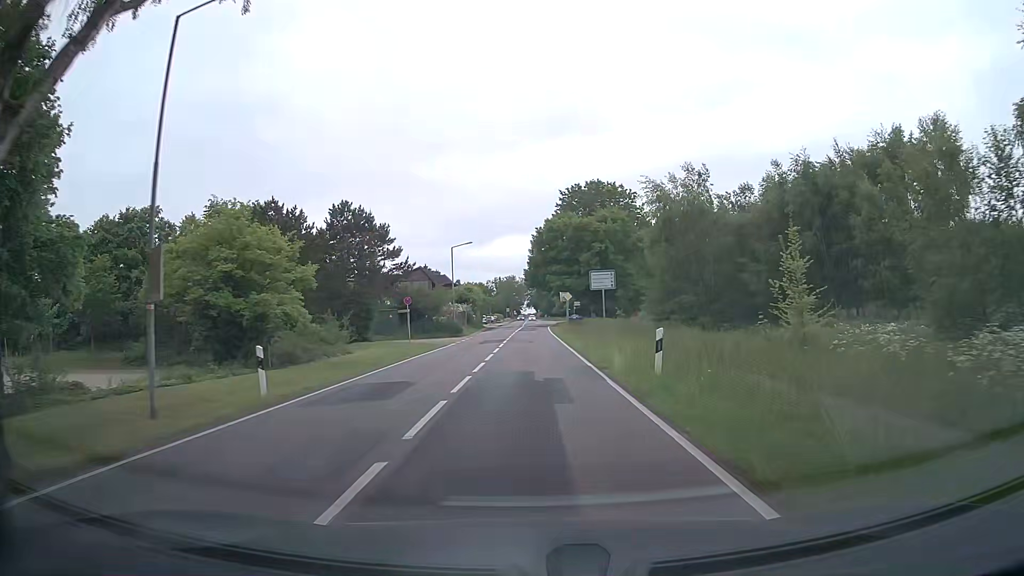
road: tertiary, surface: asphalt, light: Day
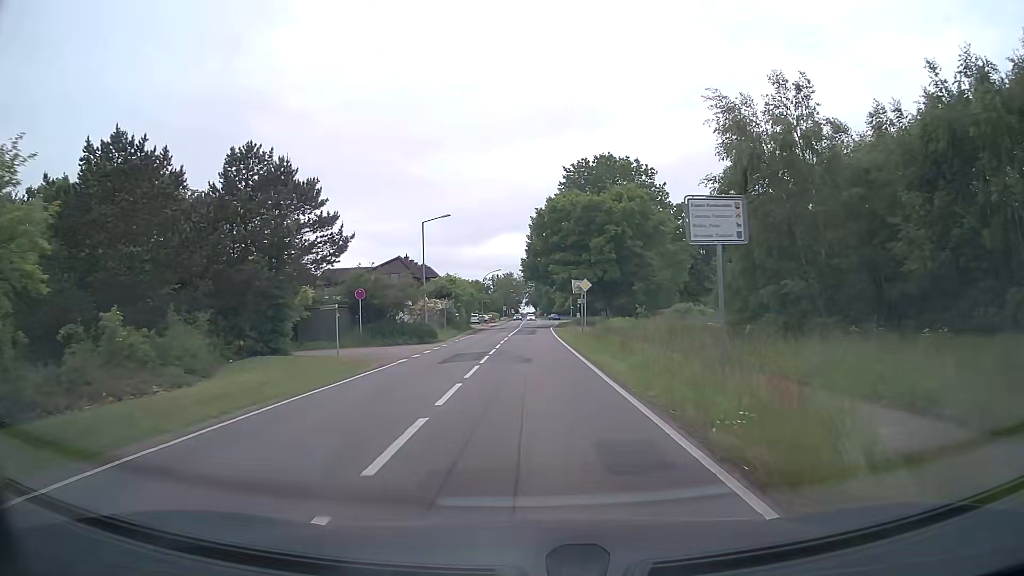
(0.0, +15.4) m; 0°
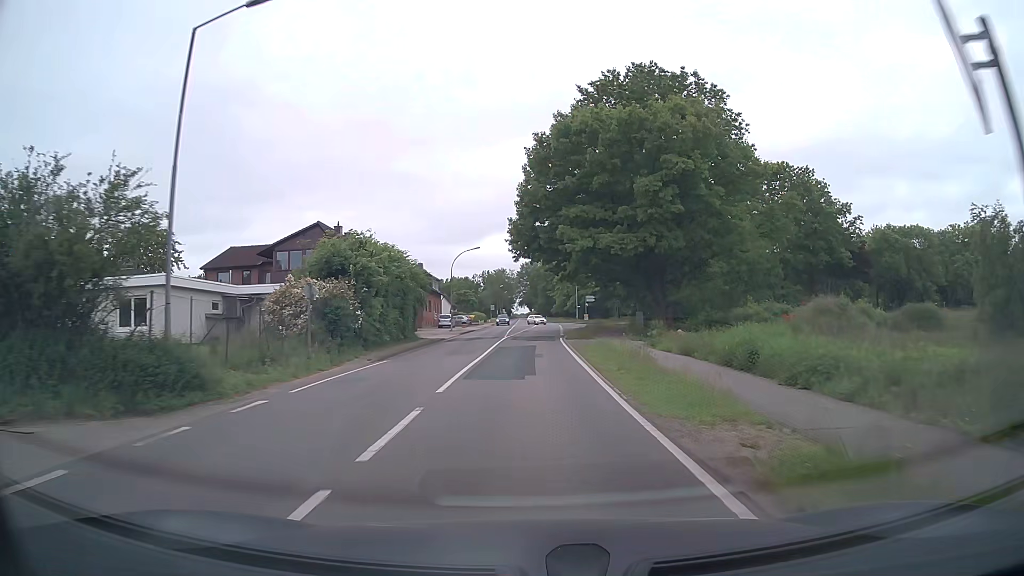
(0.0, +31.2) m; 0°
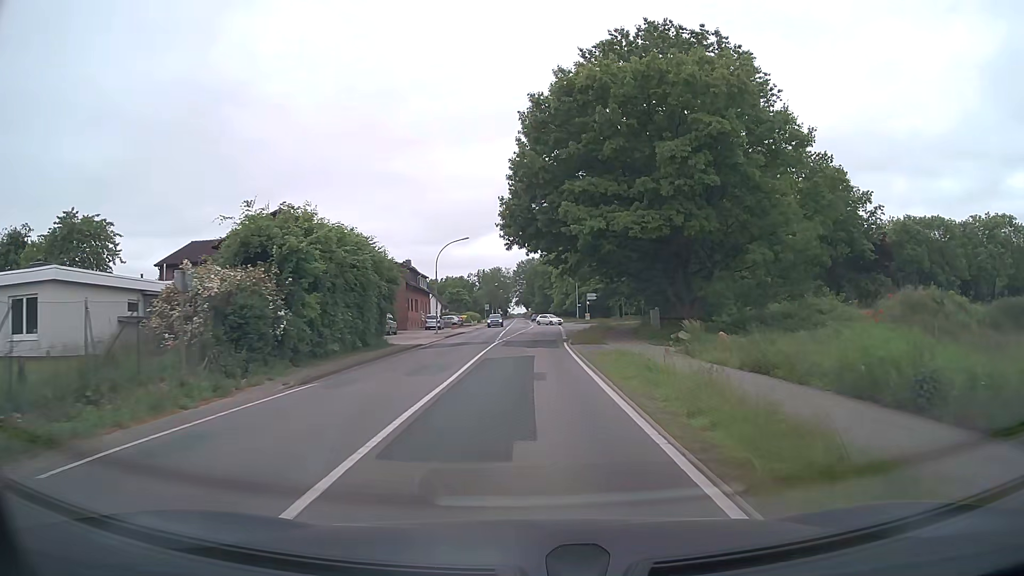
(+0.1, +7.8) m; +1°
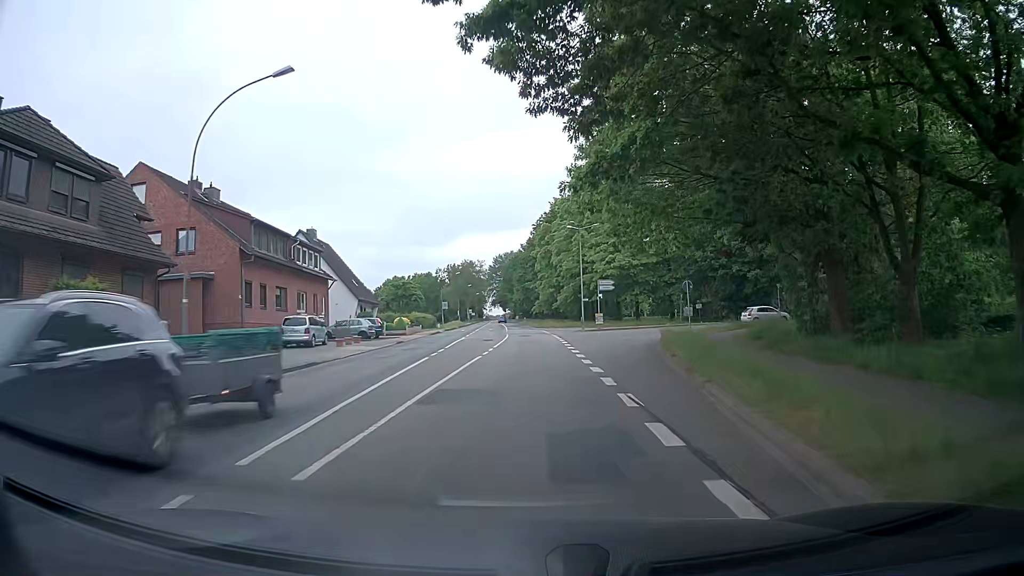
(+0.2, +38.4) m; +2°
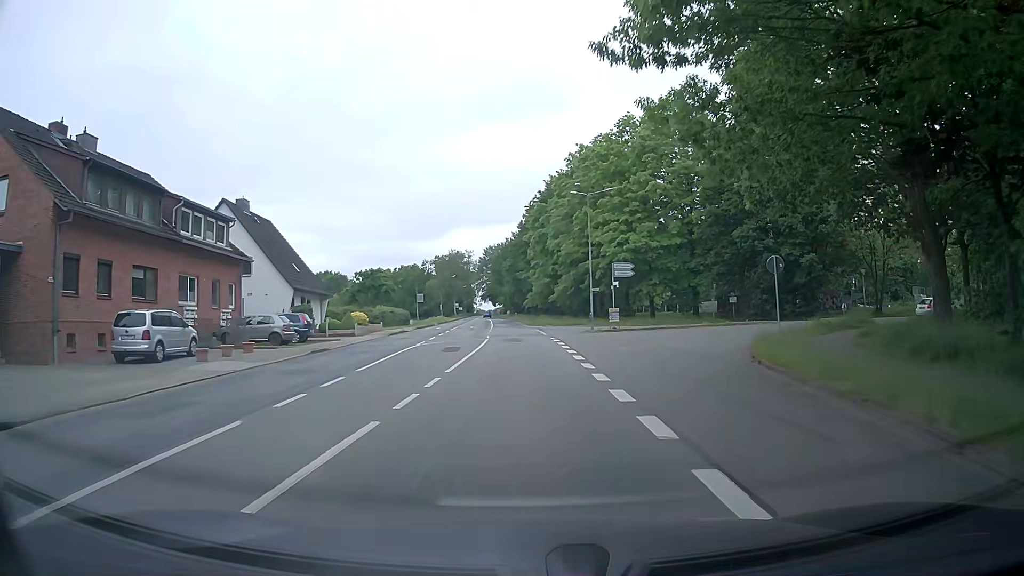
(-0.1, +14.8) m; 0°
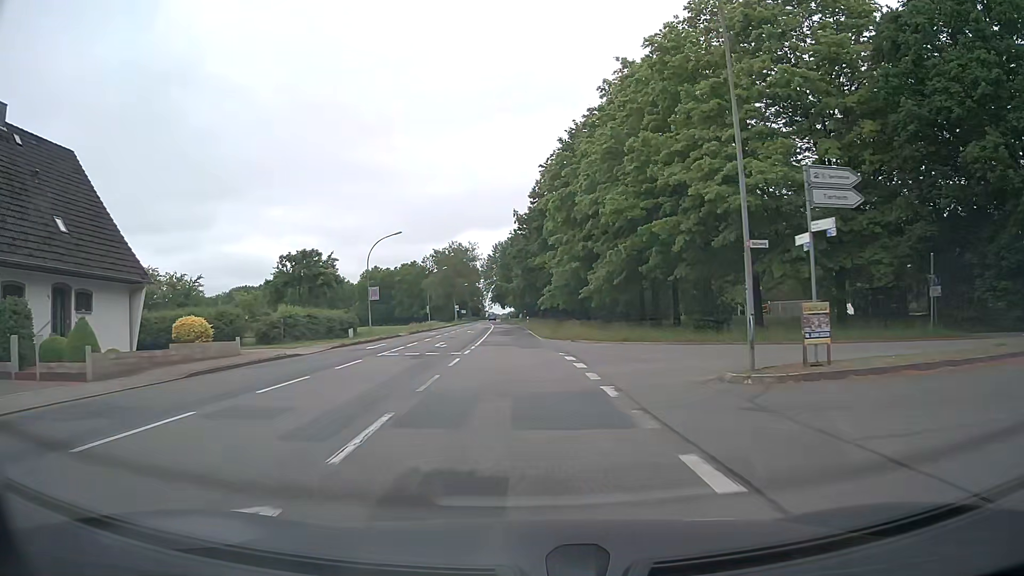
(0.0, +29.2) m; -1°
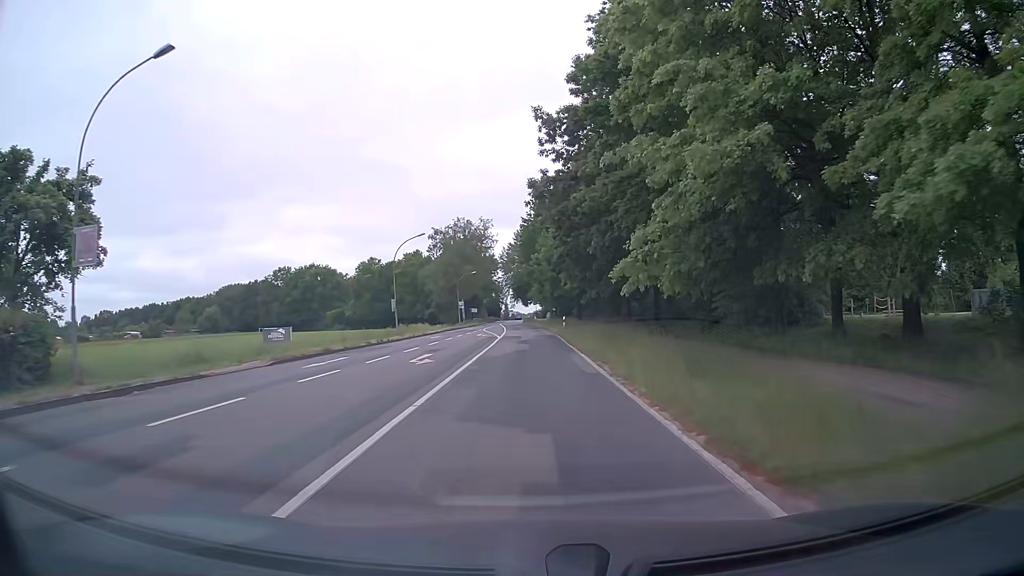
(-0.6, +36.4) m; -2°
(0, +10) (0, +20) (0, +30) (0, +40) (0, +50) (-1, +60) (-1, +70) (-2, +80) (-2, +90) (-2, +100) m
